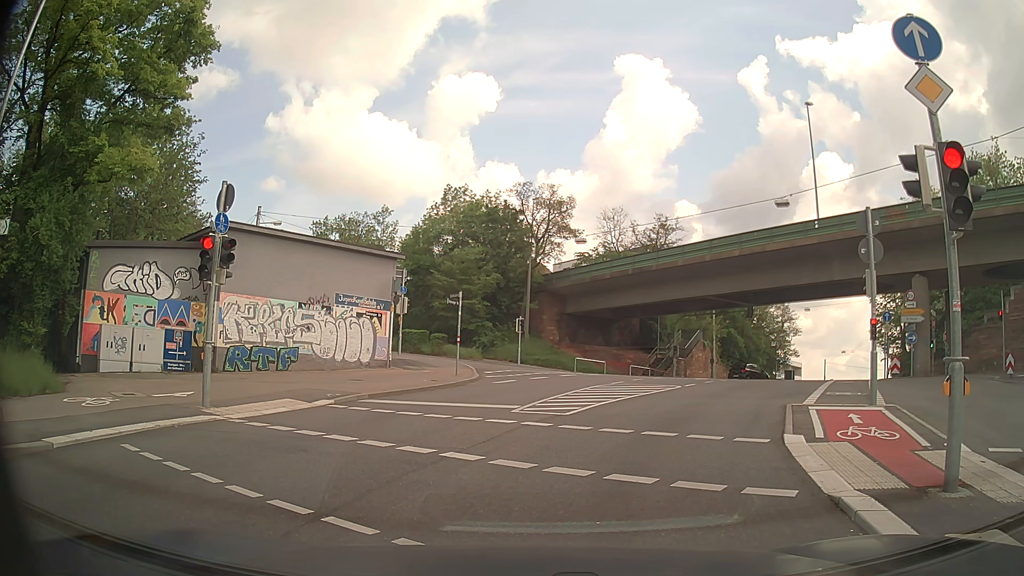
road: secondary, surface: asphalt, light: Day
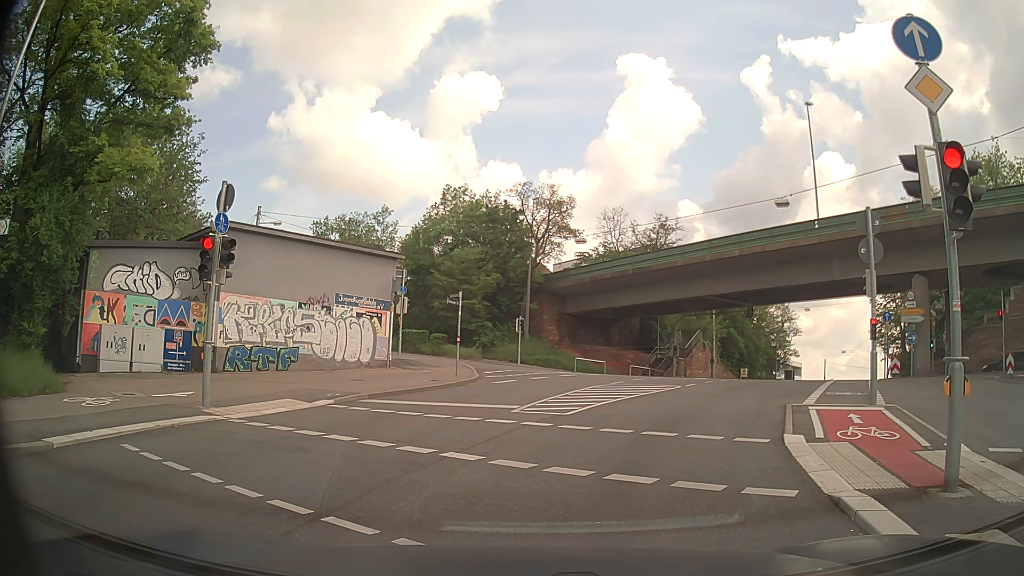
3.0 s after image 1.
(0.0, 0.0) m; 0°
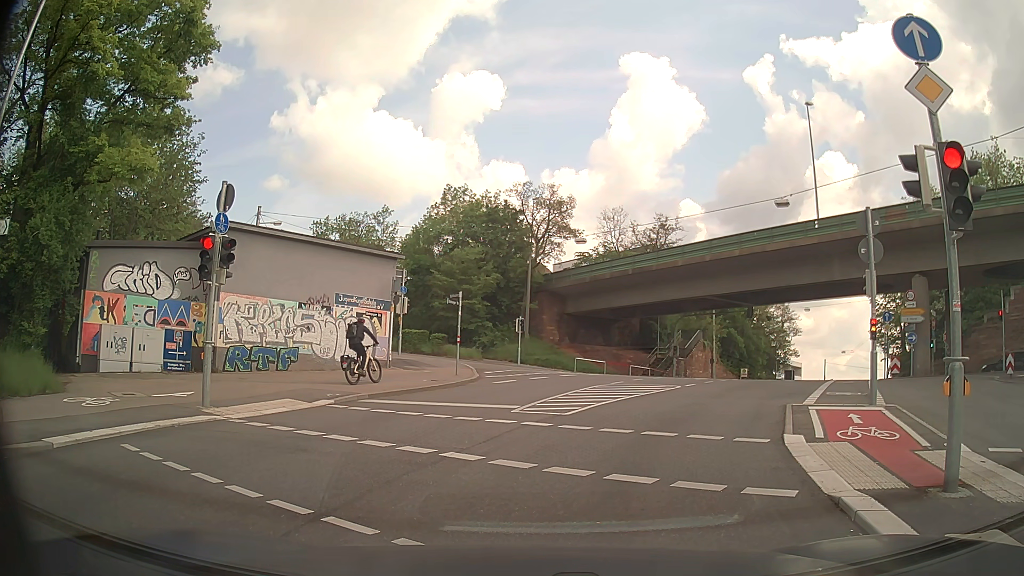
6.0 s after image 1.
(0.0, 0.0) m; 0°
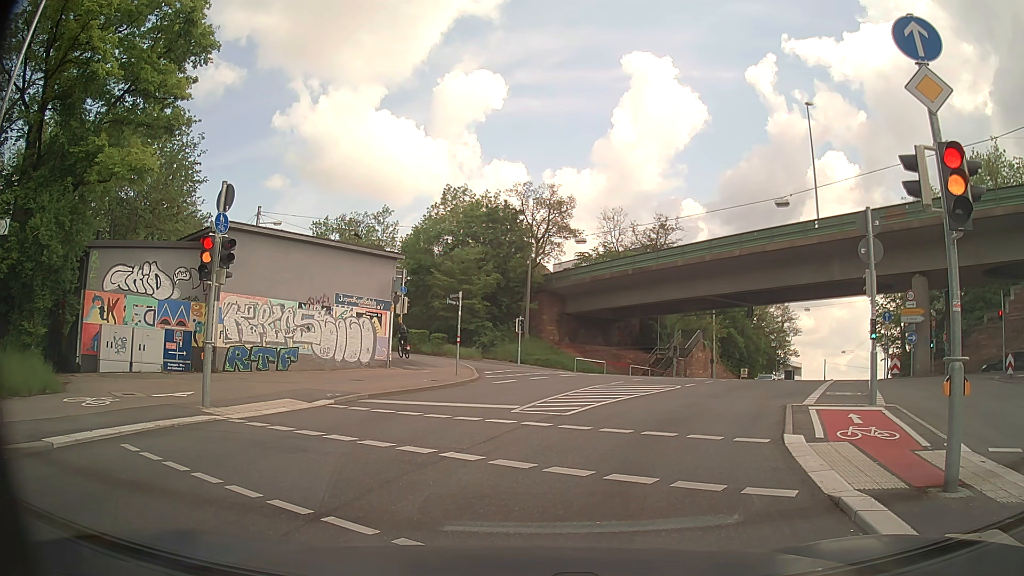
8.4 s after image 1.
(0.0, 0.0) m; 0°
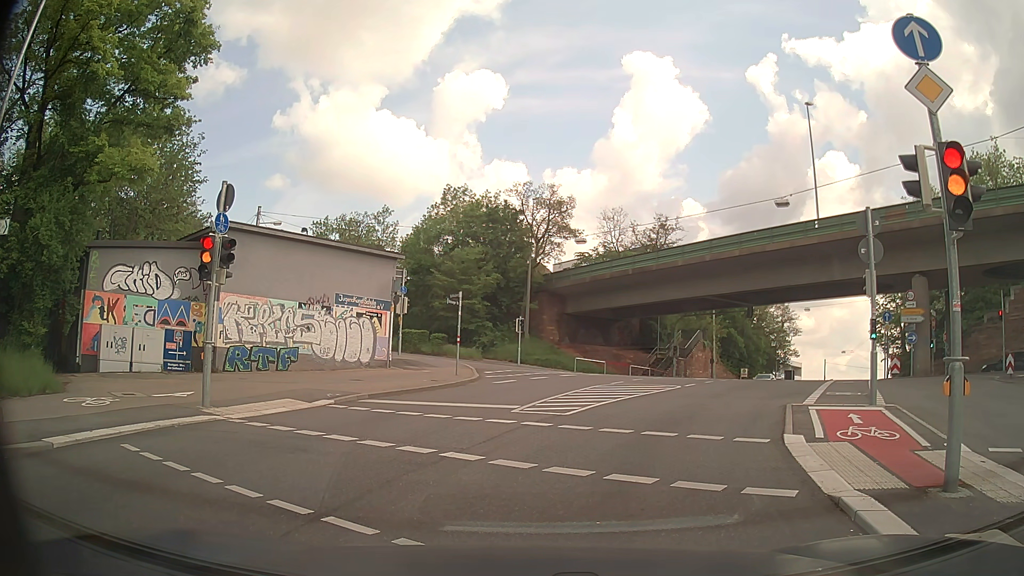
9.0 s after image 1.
(0.0, 0.0) m; 0°
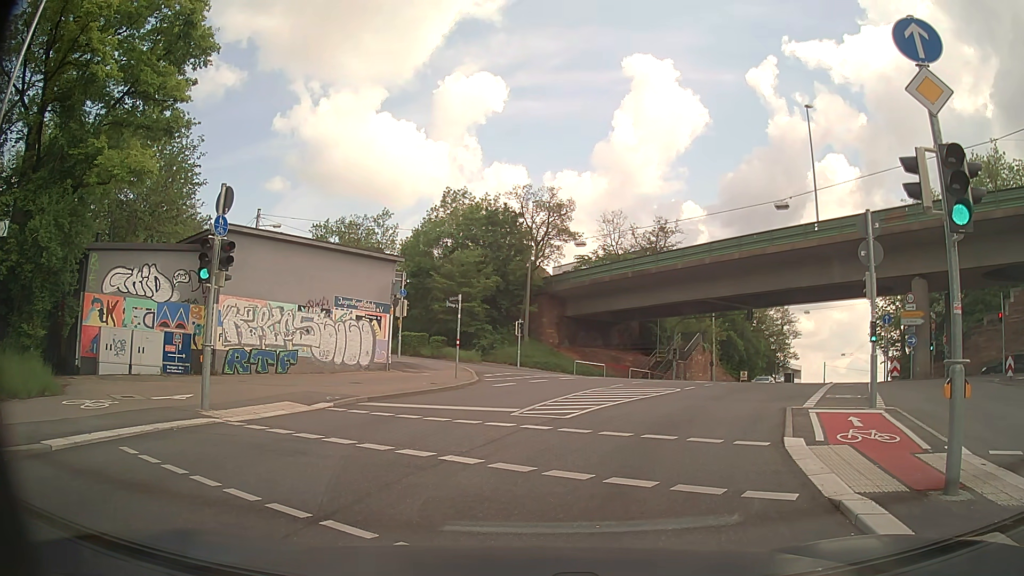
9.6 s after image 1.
(0.0, 0.0) m; 0°
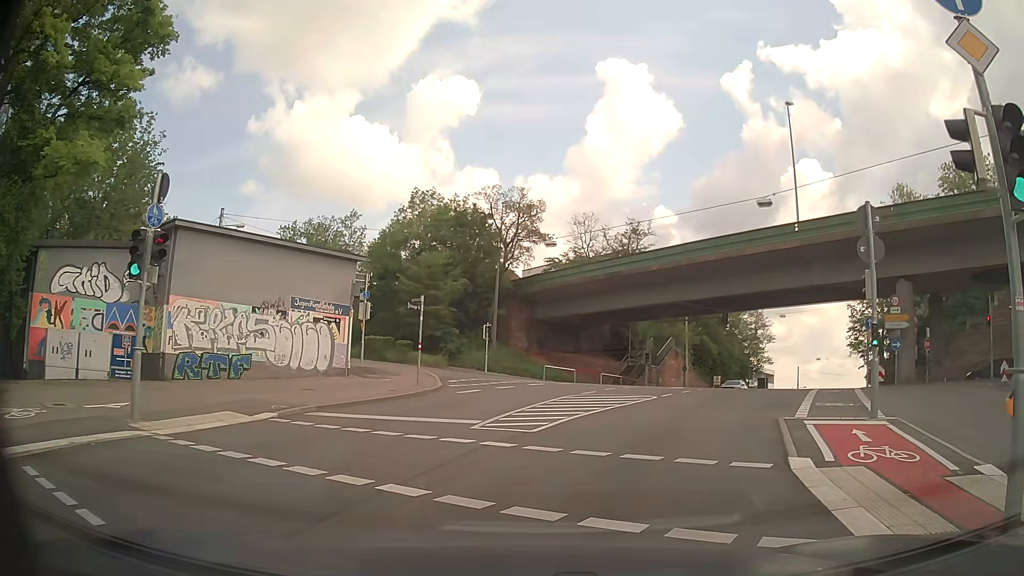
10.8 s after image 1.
(0.0, +1.7) m; +3°
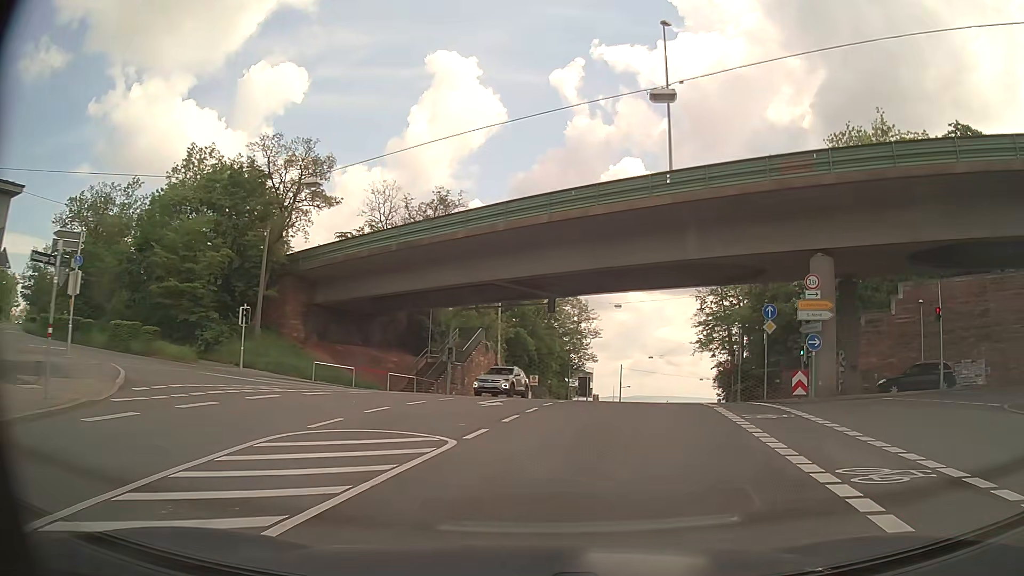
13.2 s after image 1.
(+1.8, +11.5) m; +17°
(+1, +10) (+3, +20) (+5, +30) (+7, +39) (+9, +49) (+12, +59) (+14, +68) (+17, +78) (+20, +88) (+24, +97) m
